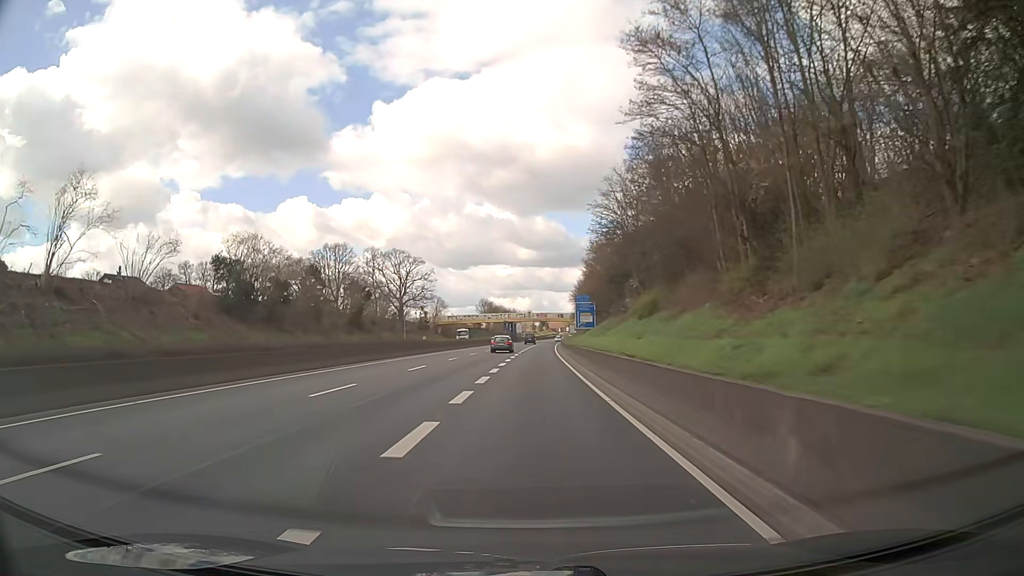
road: trunk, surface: asphalt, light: Day
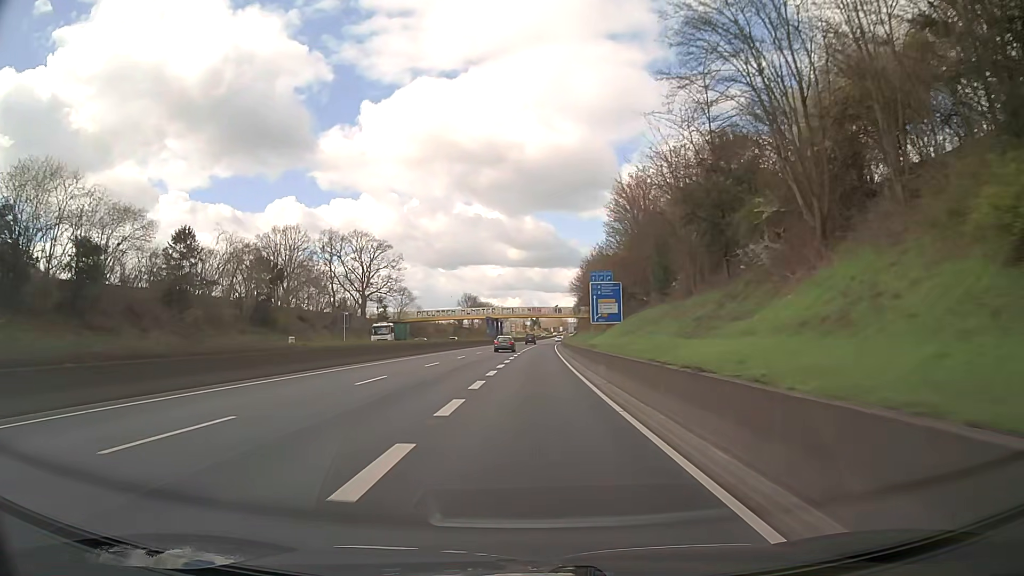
(+0.1, +32.3) m; +1°
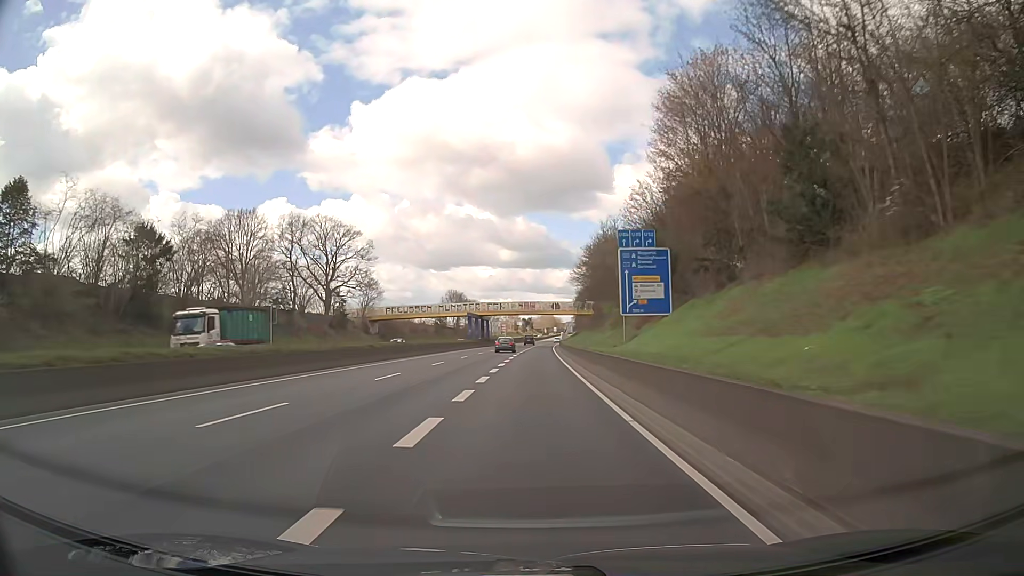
(+0.2, +21.5) m; +1°
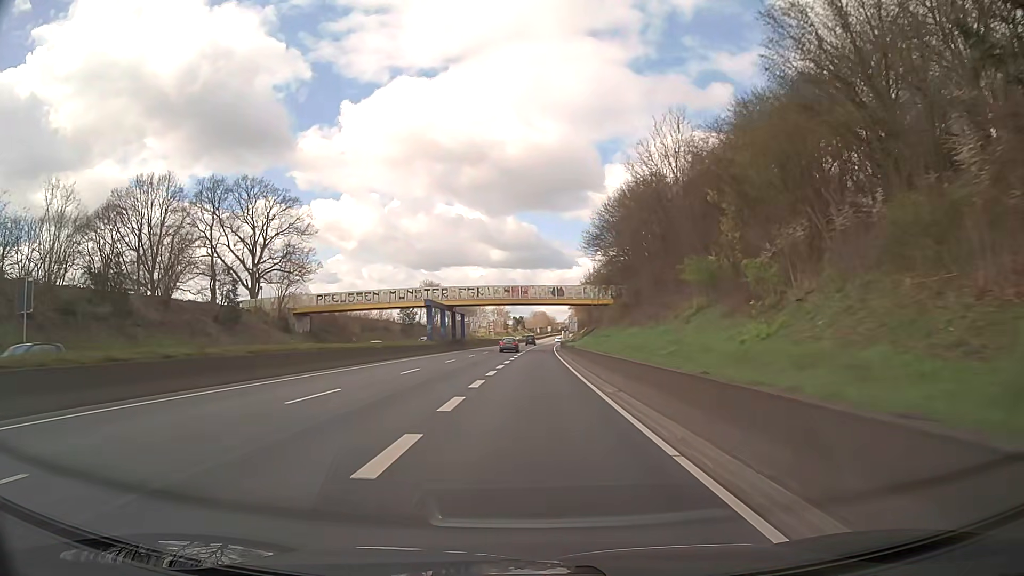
(+0.2, +32.3) m; +1°
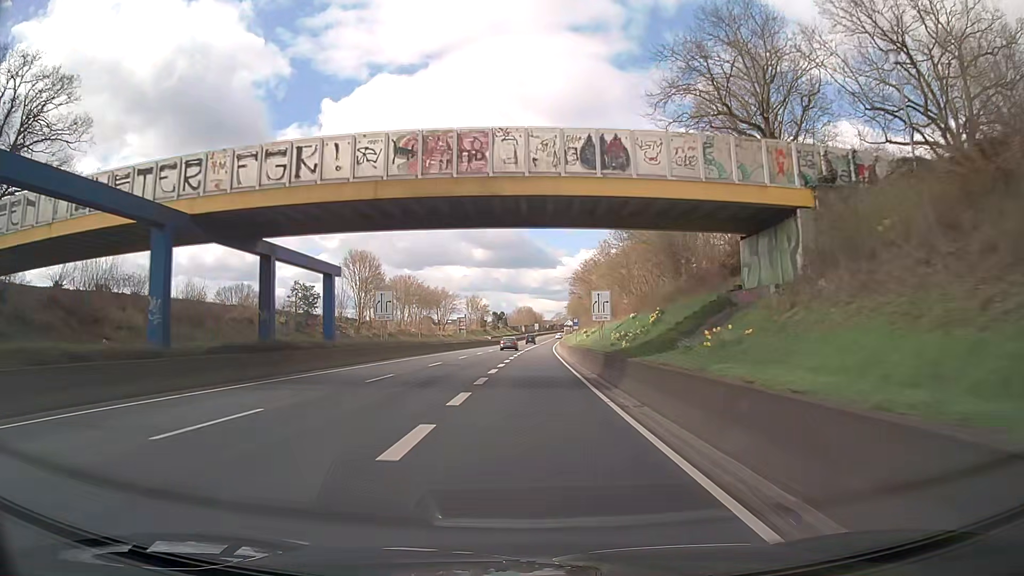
(+0.6, +53.8) m; +1°
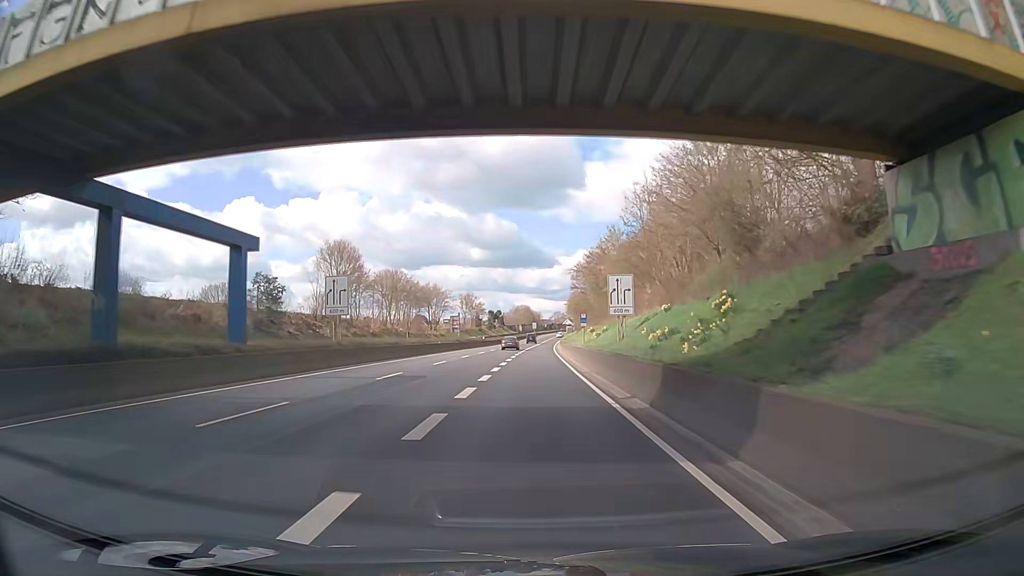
(+0.1, +10.8) m; +1°
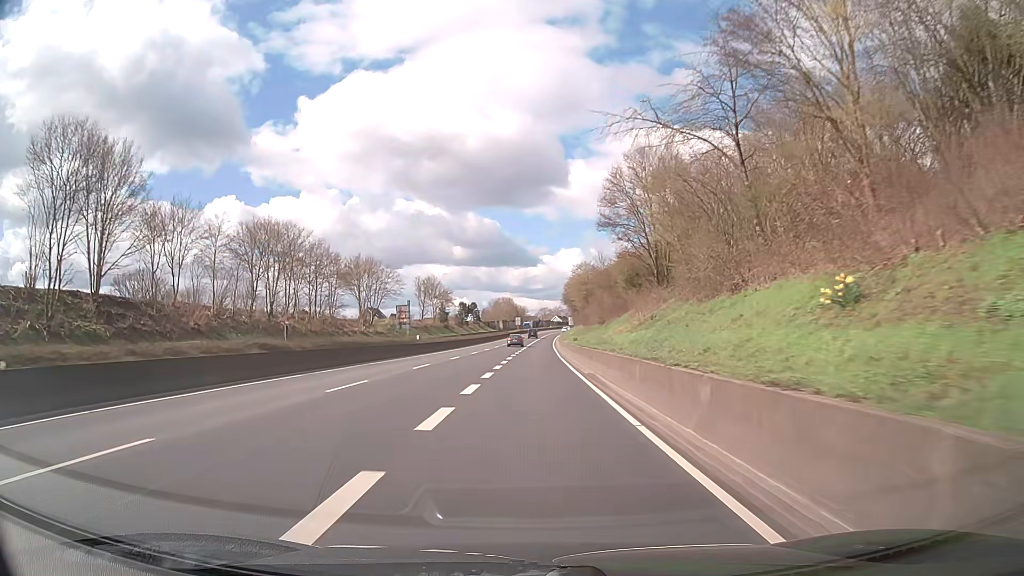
(+0.6, +53.8) m; +1°
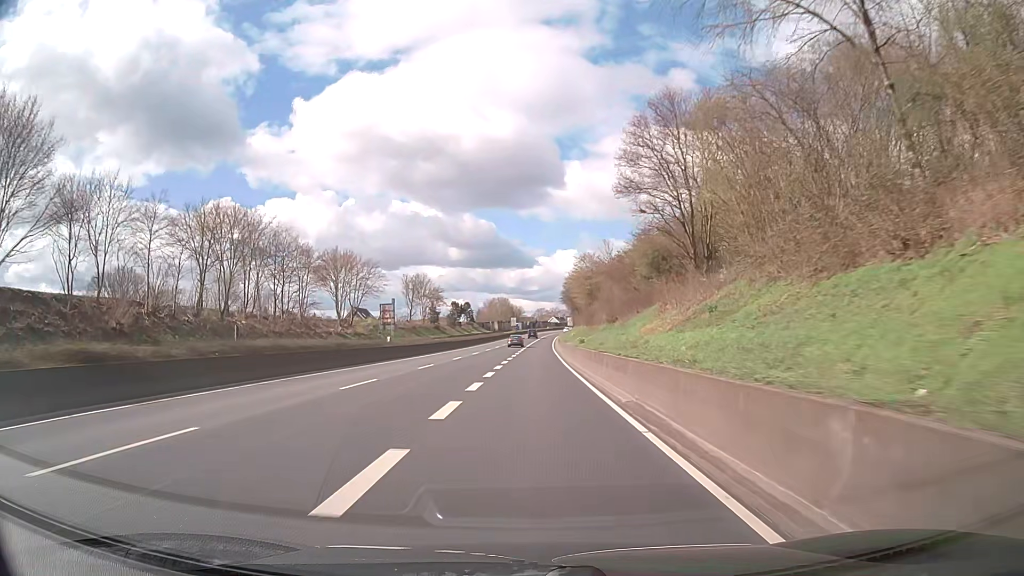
(0.0, +10.8) m; 0°
(0, +10) (0, +20) (0, +30) (0, +40) (0, +50) (+1, +60) (+1, +70) (+1, +80) (+1, +90) (+2, +100) m
